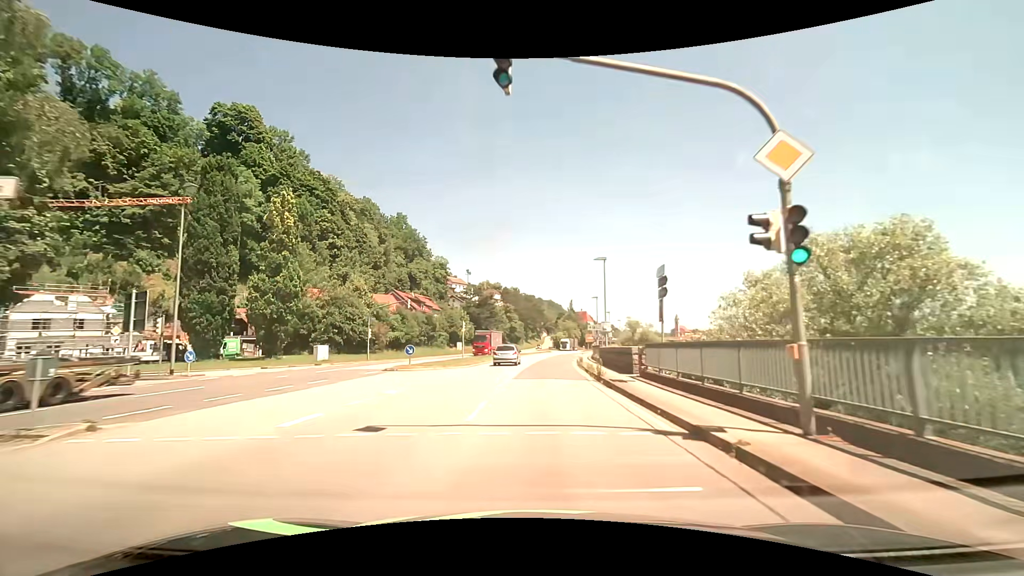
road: primary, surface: asphalt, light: Day
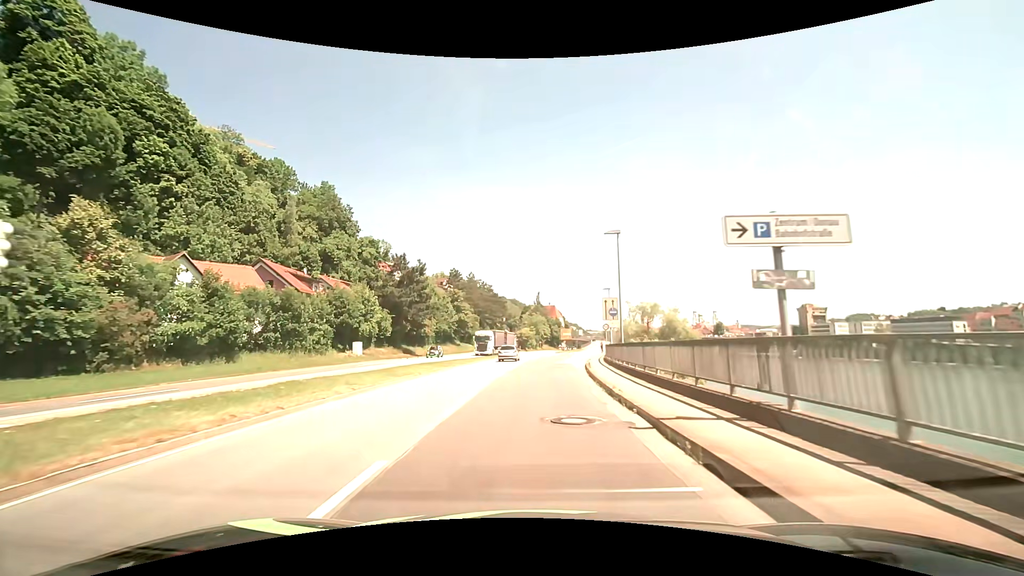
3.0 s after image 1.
(+1.5, +39.1) m; +4°
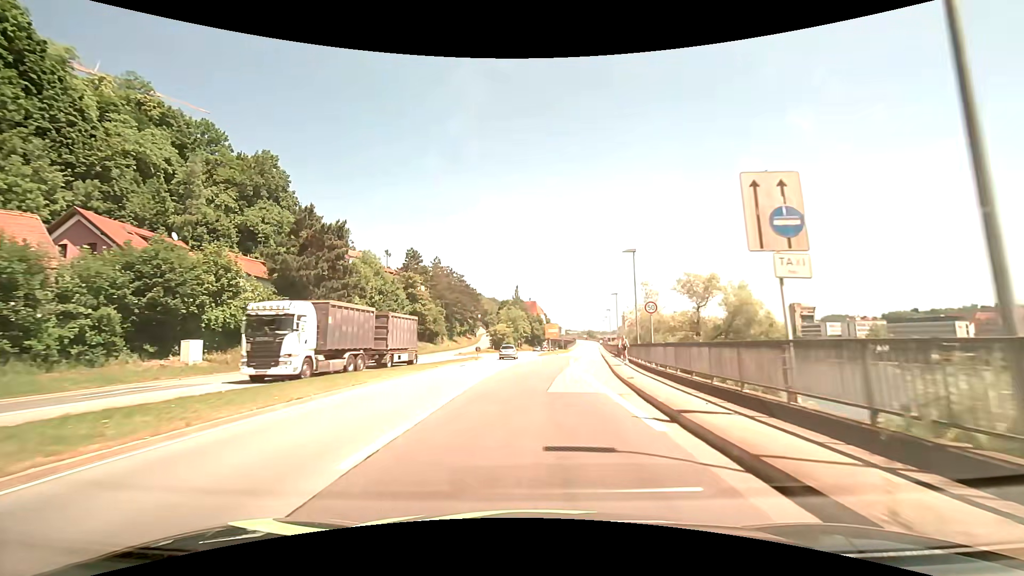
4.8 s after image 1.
(+0.5, +24.2) m; +3°
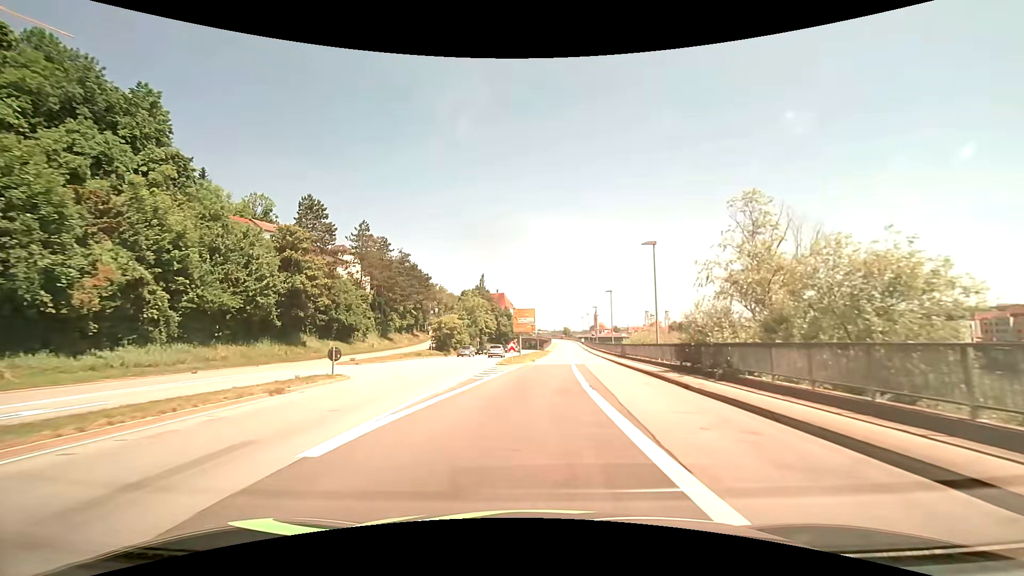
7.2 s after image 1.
(+1.0, +33.0) m; +3°
(0, +10) (0, +20) (+1, +30) (+1, +40) (+2, +50) (+3, +60) (+4, +70) (+4, +80) (+5, +90) (+6, +100) m
